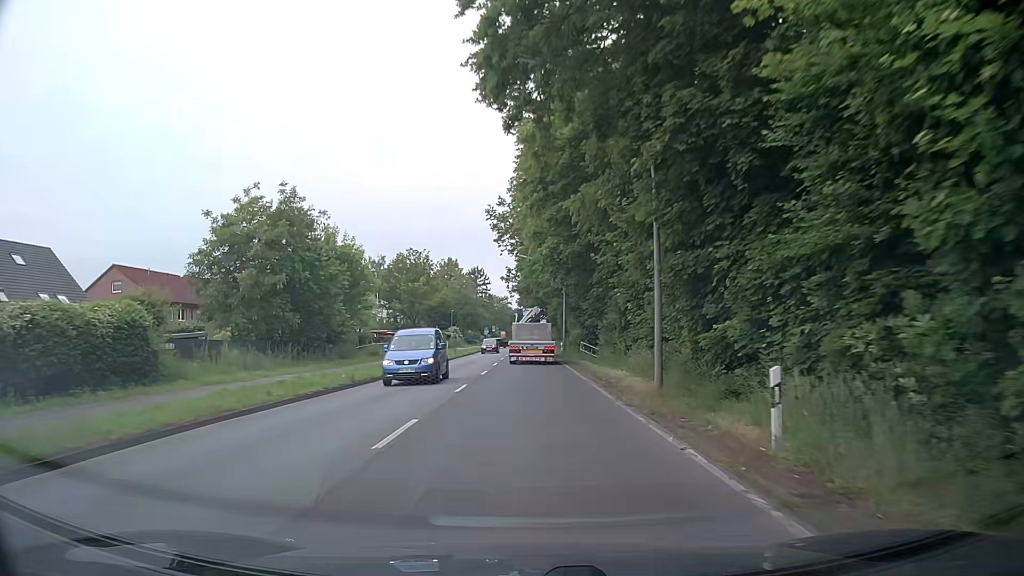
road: secondary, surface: asphalt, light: Day
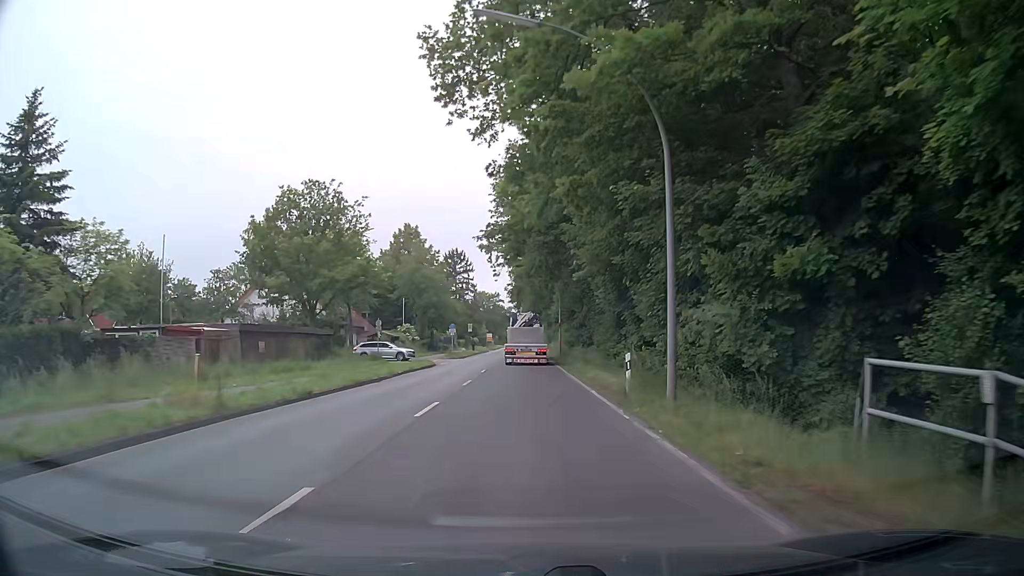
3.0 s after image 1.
(-0.3, +41.7) m; 0°
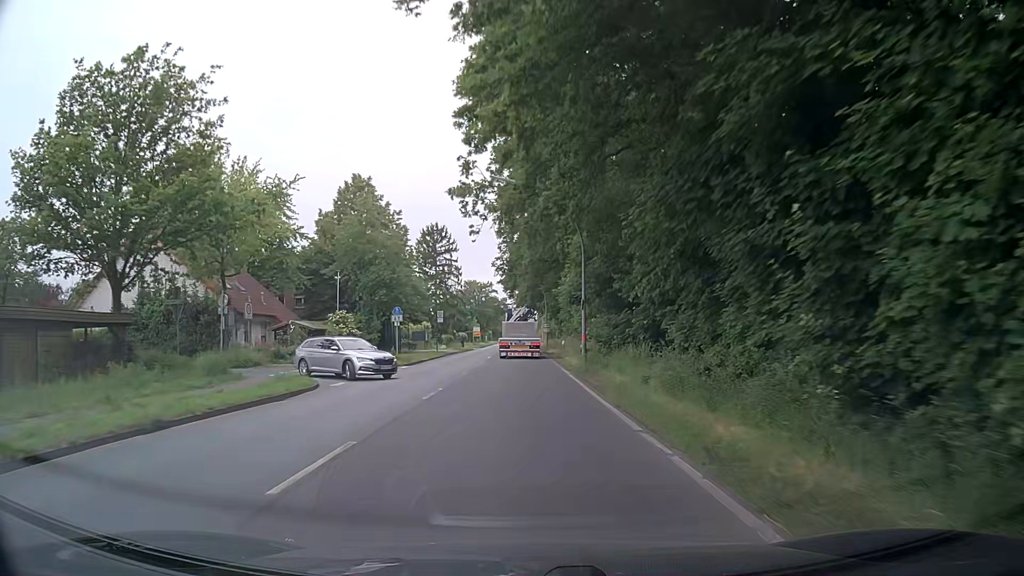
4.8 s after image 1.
(0.0, +24.9) m; 0°
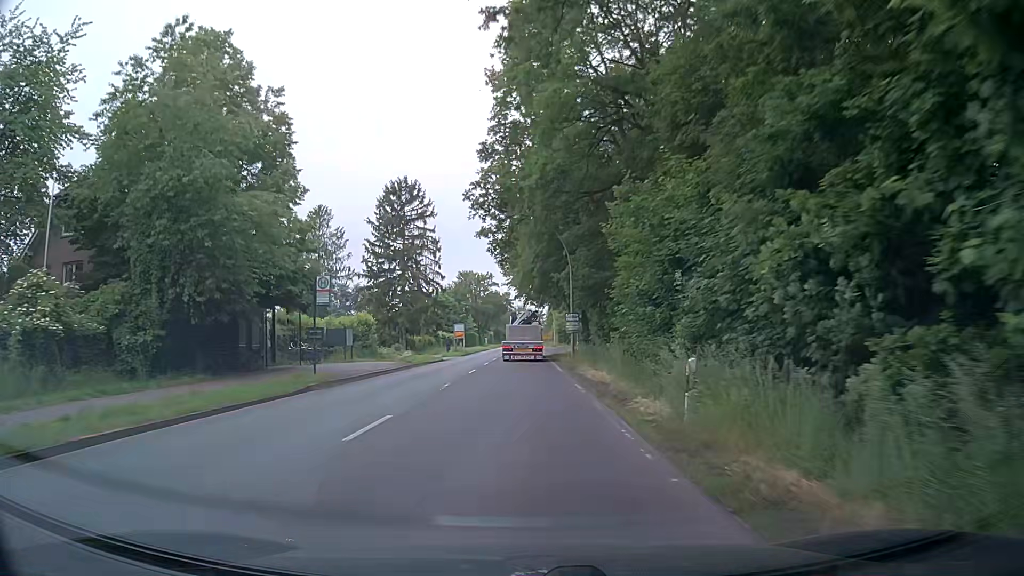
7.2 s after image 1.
(+0.3, +33.2) m; 0°
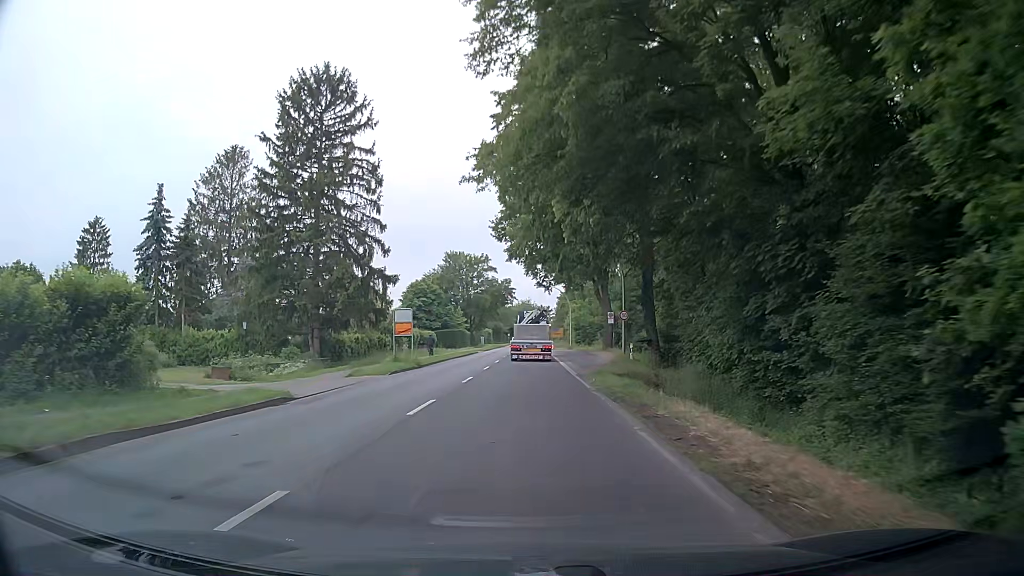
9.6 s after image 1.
(-0.5, +33.2) m; -2°
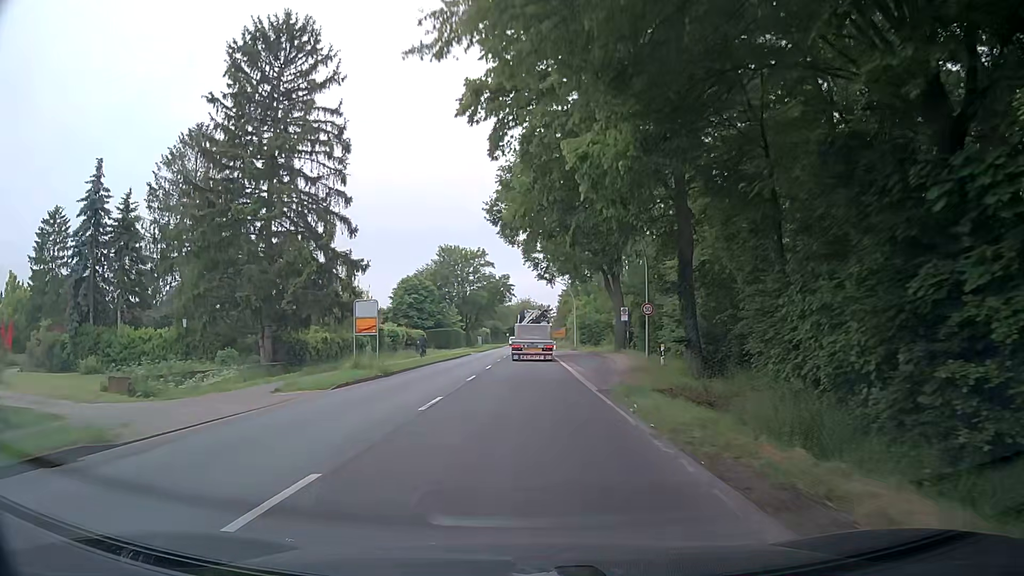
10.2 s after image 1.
(+0.1, +8.3) m; +1°
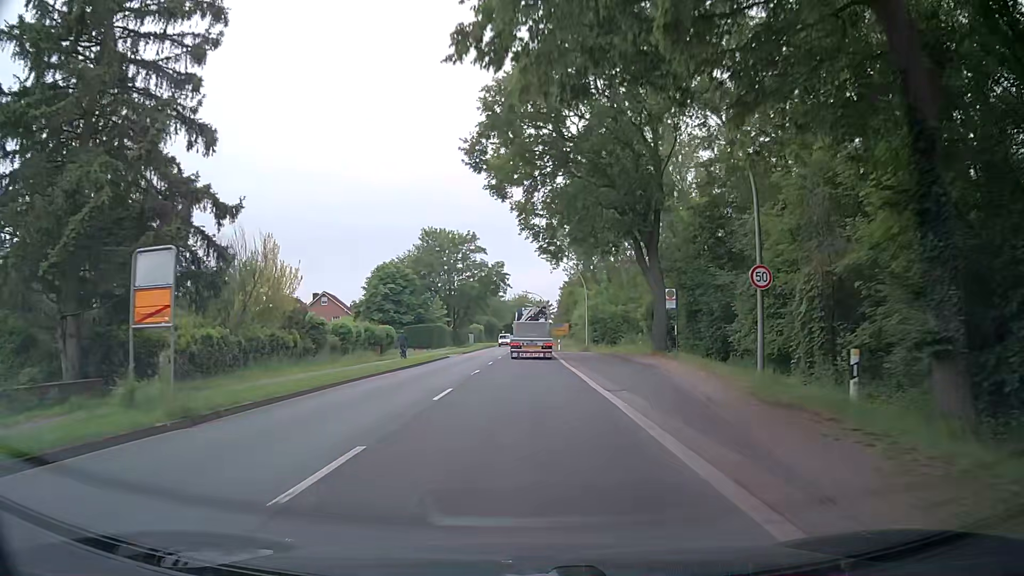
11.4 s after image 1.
(0.0, +16.6) m; 0°
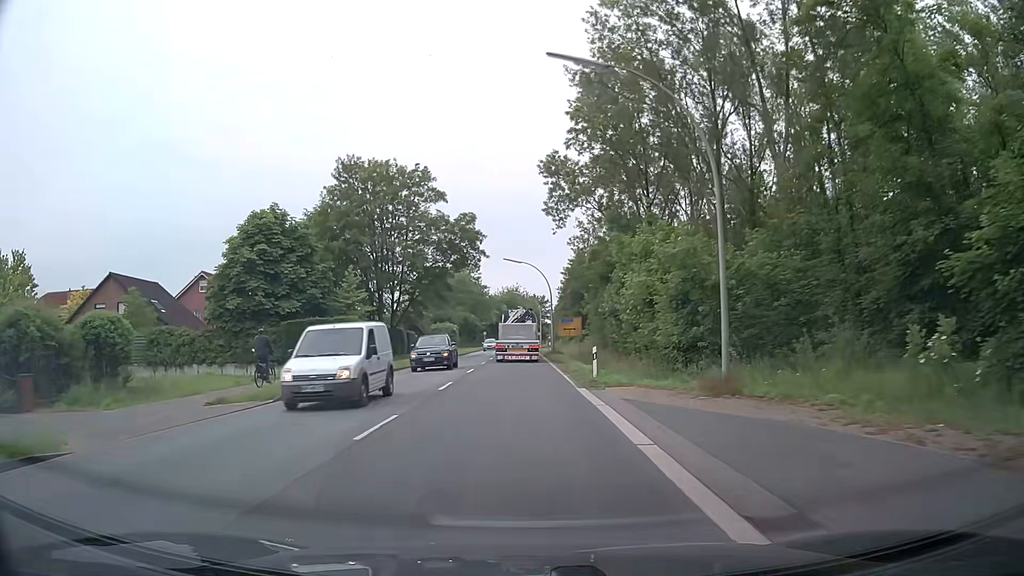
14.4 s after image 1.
(+0.4, +41.7) m; +1°
(0, +10) (0, +20) (0, +30) (-1, +40) (-1, +50) (-1, +60) (-1, +70) (-2, +80) (-2, +90) (-2, +100) m
